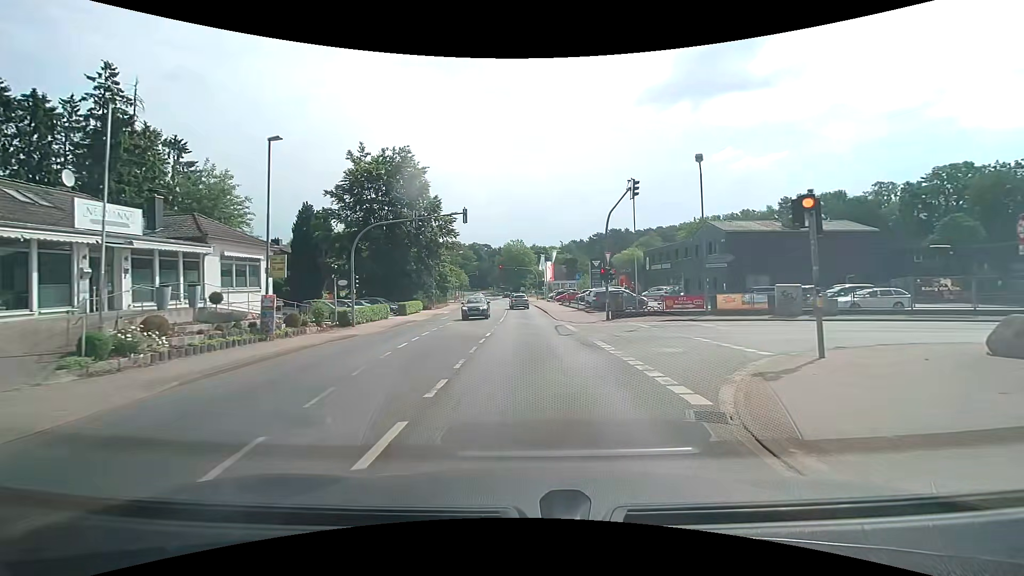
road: tertiary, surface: asphalt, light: Day
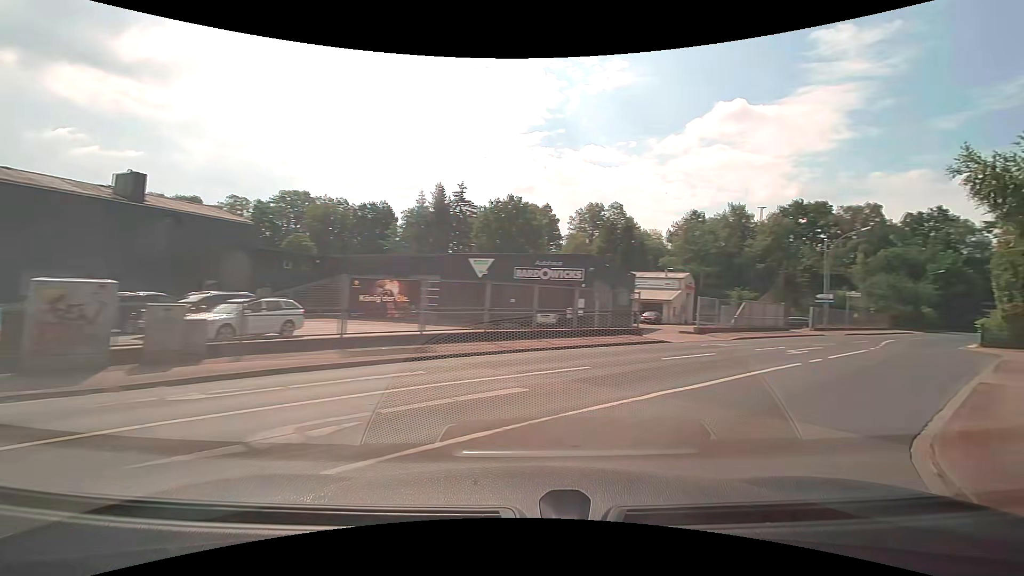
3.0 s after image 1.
(+6.7, +16.0) m; +65°
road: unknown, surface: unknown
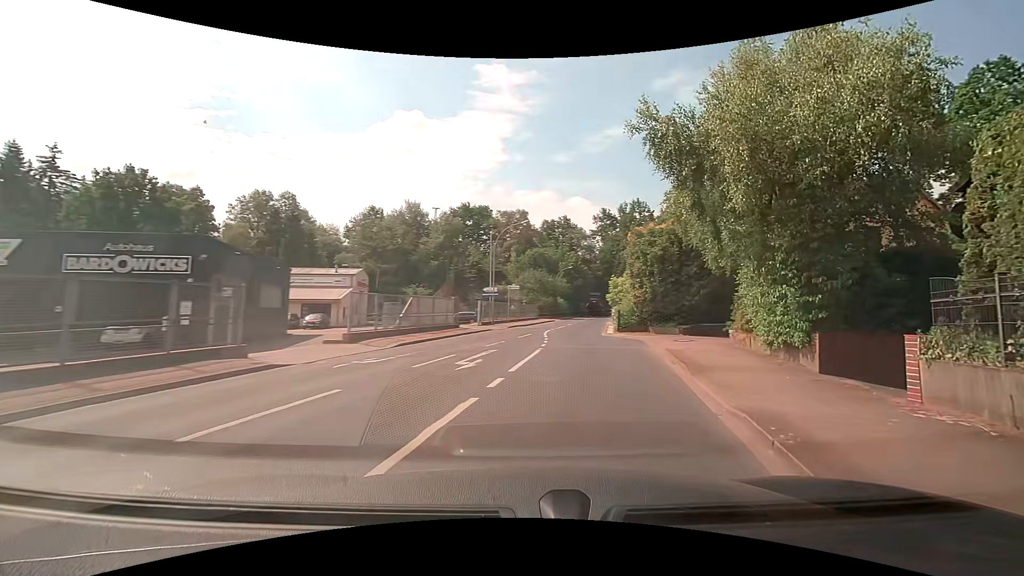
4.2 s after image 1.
(+2.5, +7.3) m; +35°
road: tertiary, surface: asphalt
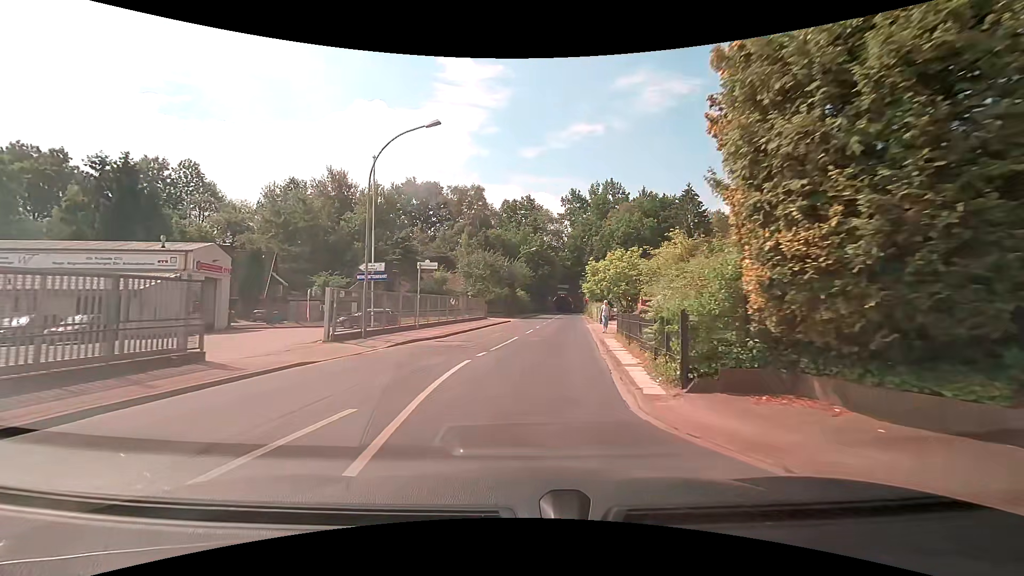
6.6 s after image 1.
(+2.3, +19.7) m; +5°
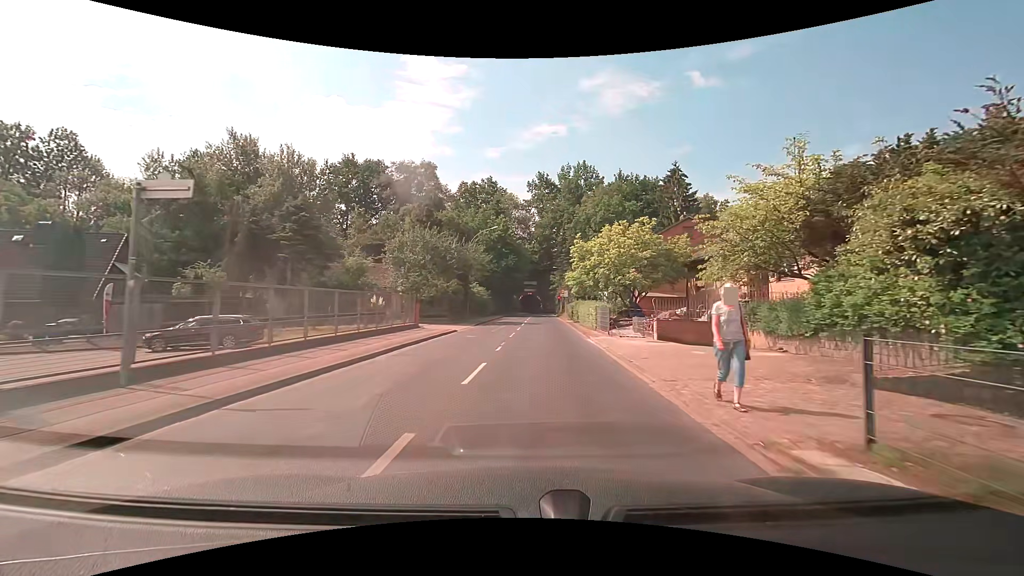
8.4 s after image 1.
(+0.3, +16.1) m; +3°
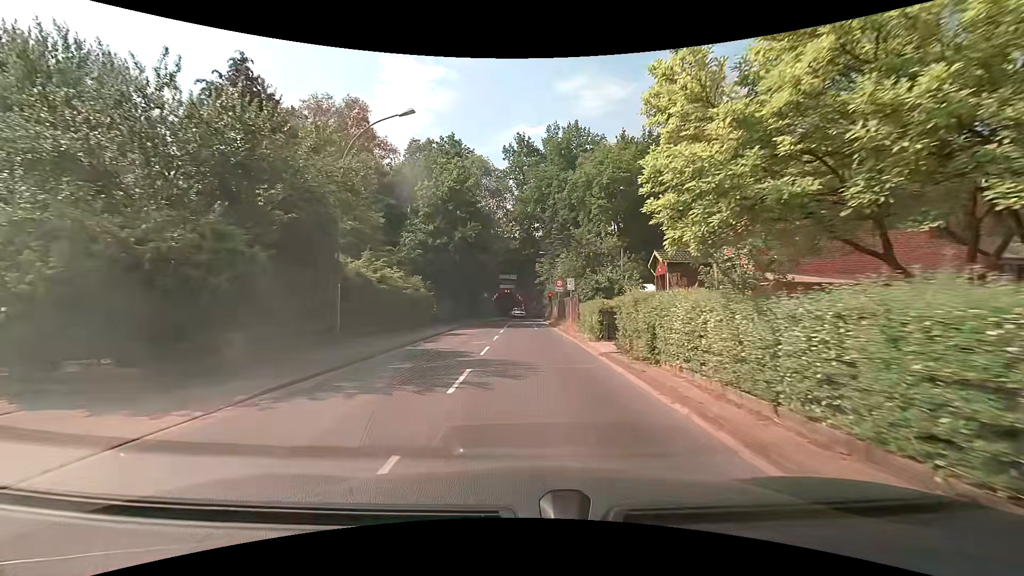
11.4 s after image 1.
(+0.8, +25.8) m; +3°
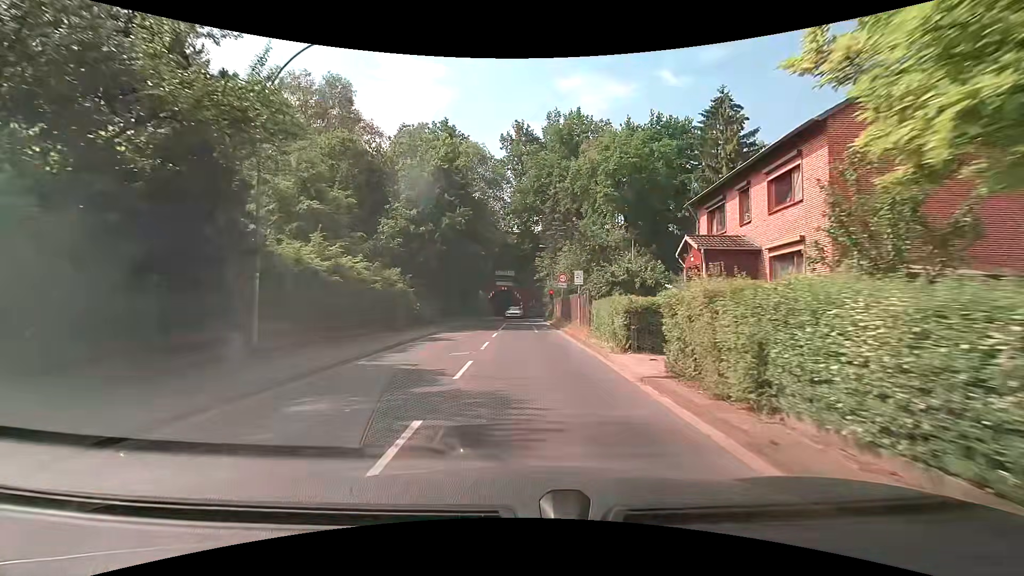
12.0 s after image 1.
(0.0, +5.0) m; 0°
